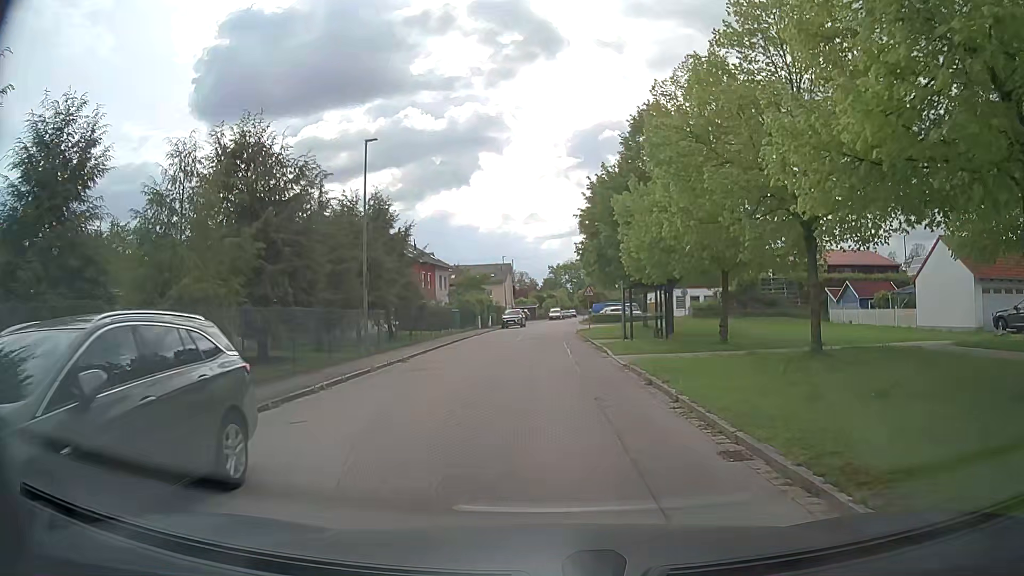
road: residential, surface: asphalt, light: Day
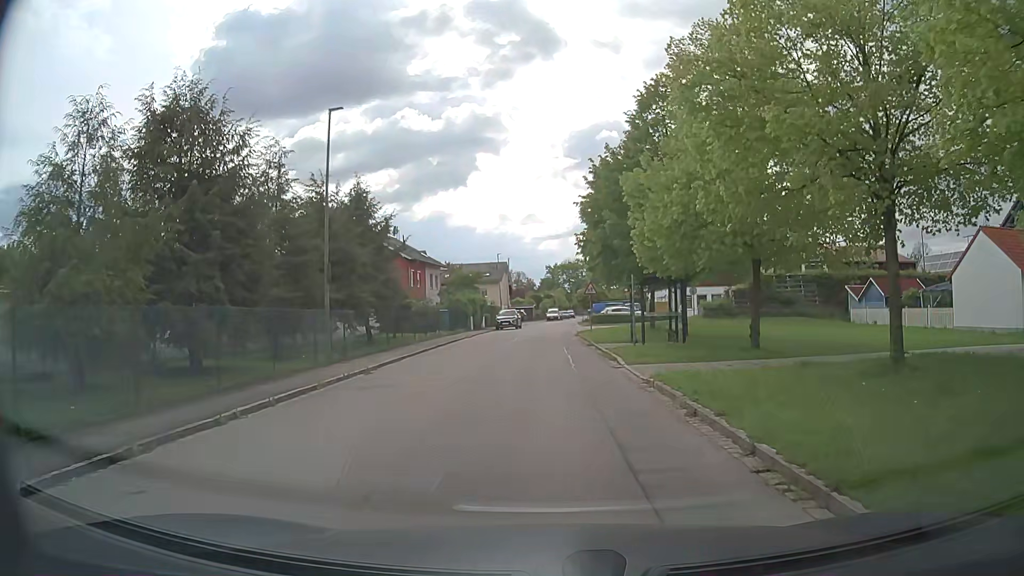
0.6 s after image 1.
(+0.1, +4.1) m; +2°
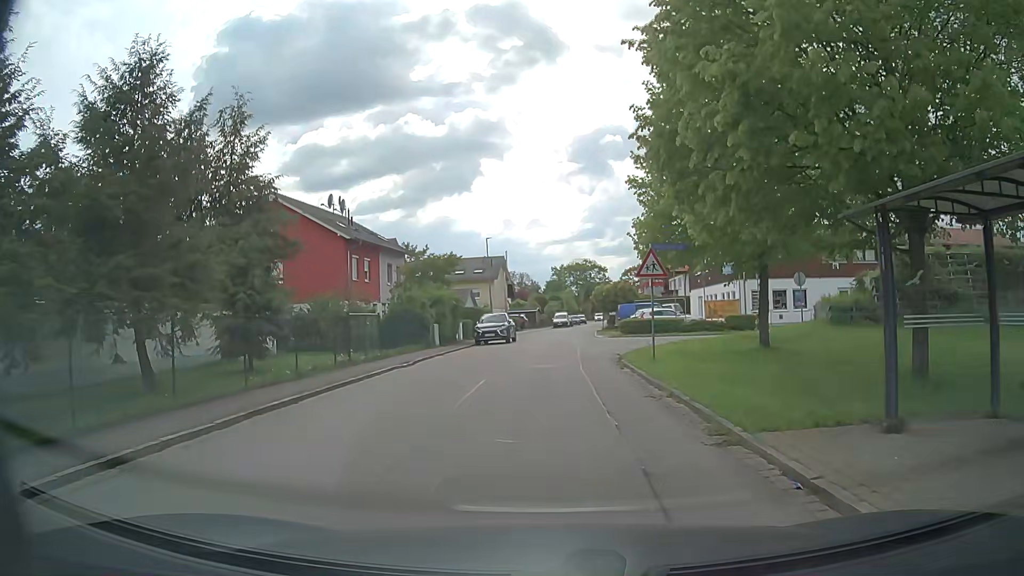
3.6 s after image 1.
(-0.1, +19.8) m; -1°
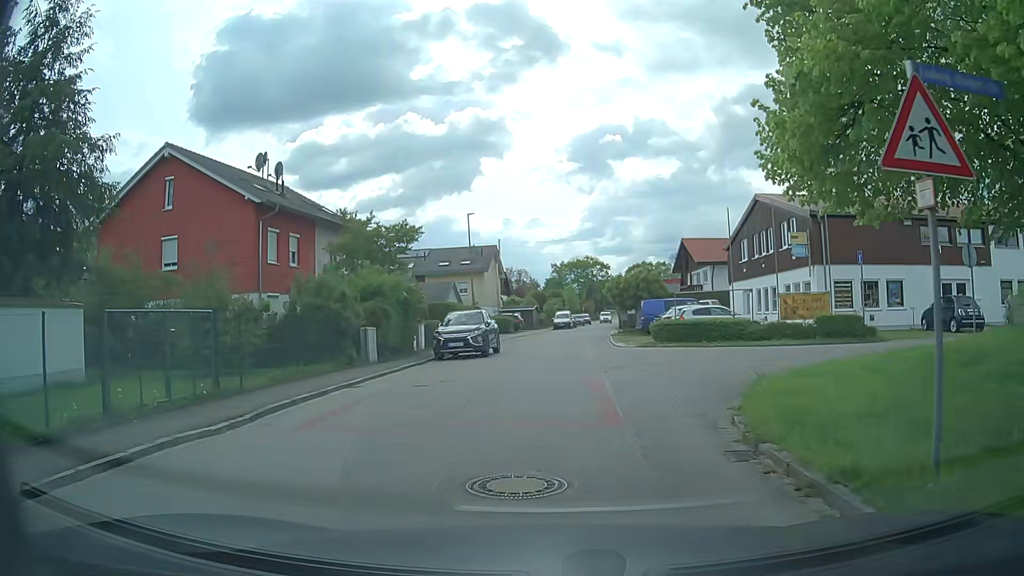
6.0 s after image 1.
(+0.2, +12.5) m; +1°
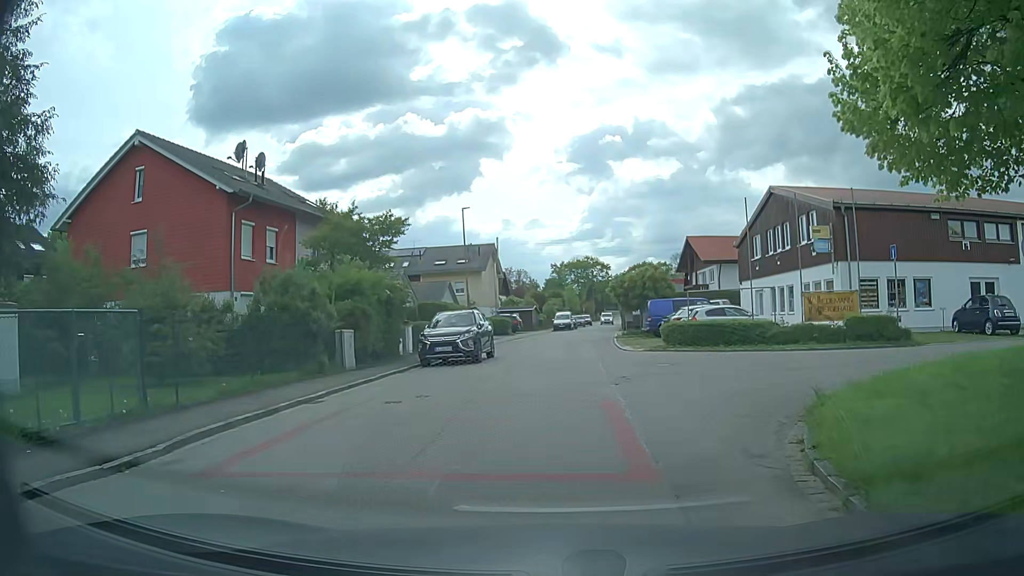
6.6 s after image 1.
(0.0, +2.6) m; 0°
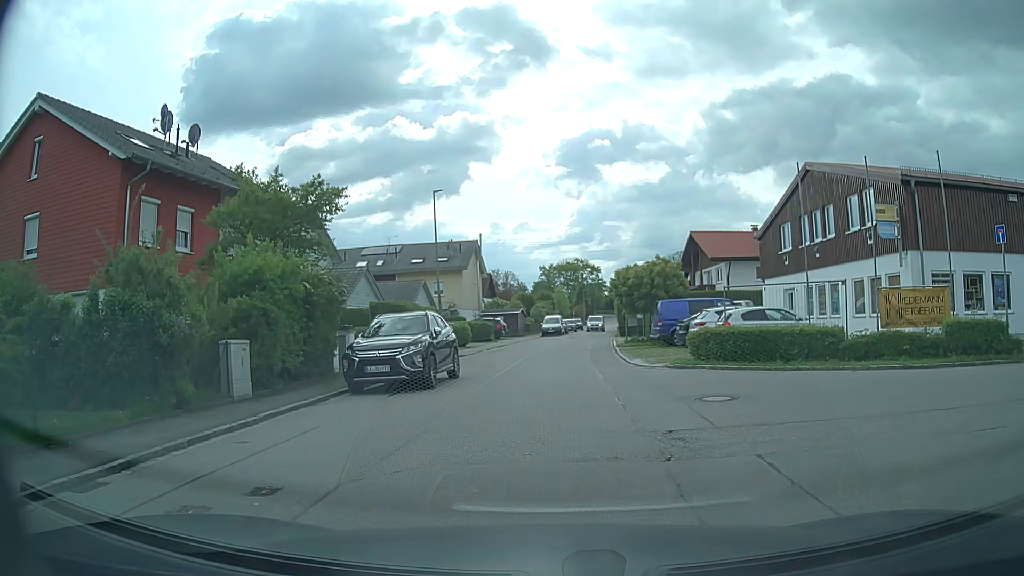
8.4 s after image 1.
(+0.1, +6.5) m; +1°
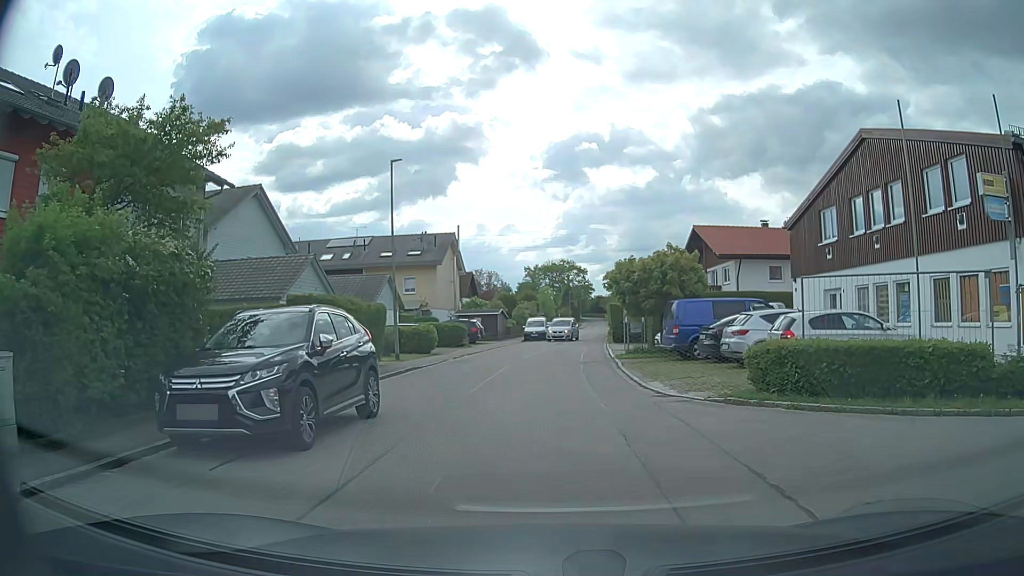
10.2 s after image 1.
(+0.1, +6.9) m; +2°
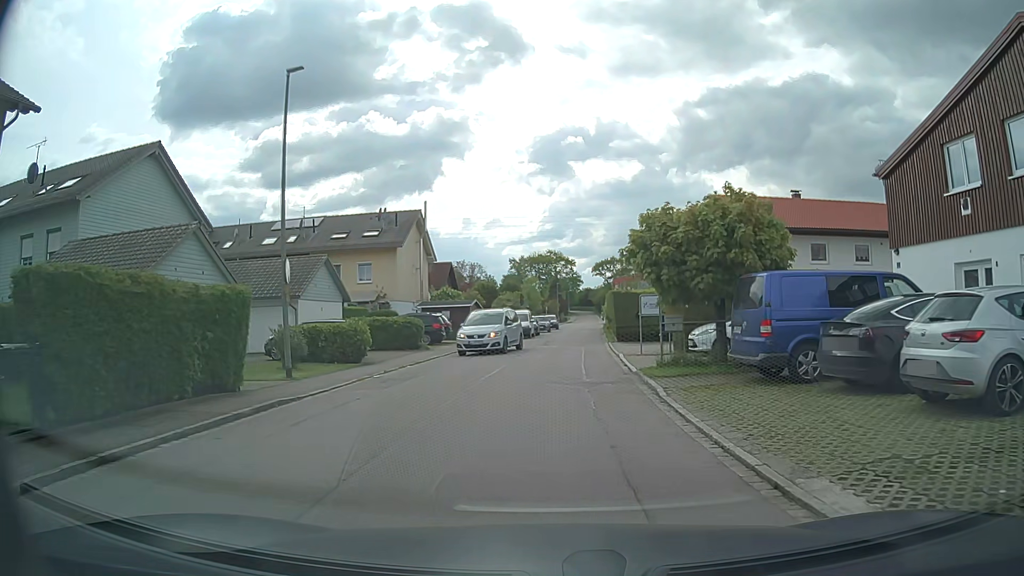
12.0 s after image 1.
(+0.1, +10.5) m; +1°
